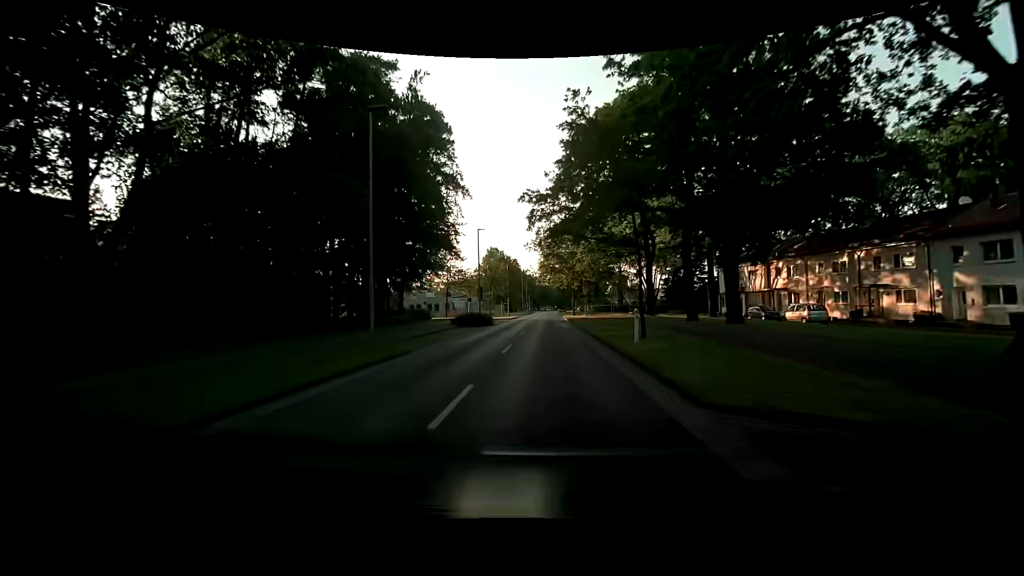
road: tertiary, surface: asphalt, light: Day
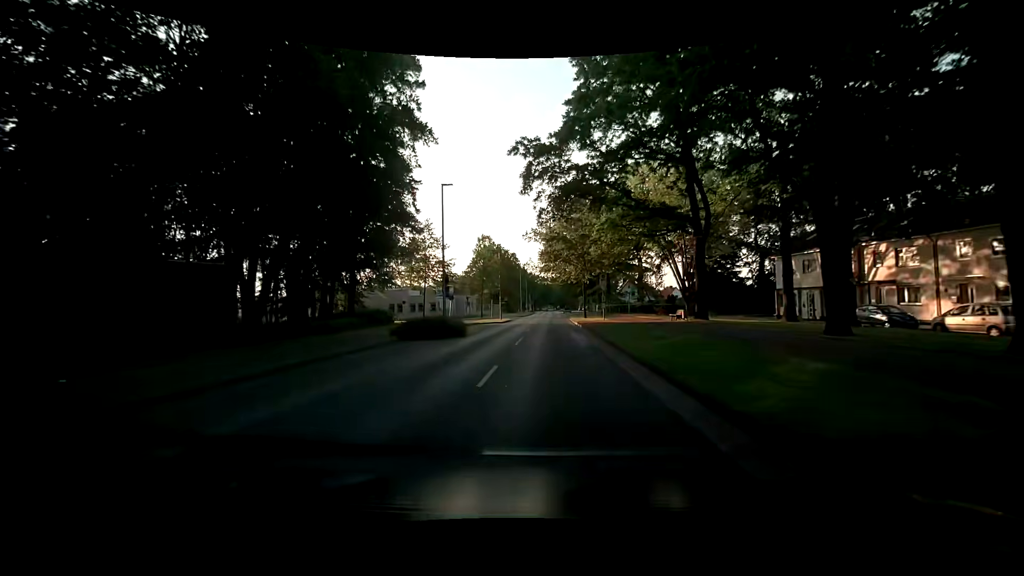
(0.0, +15.3) m; 0°
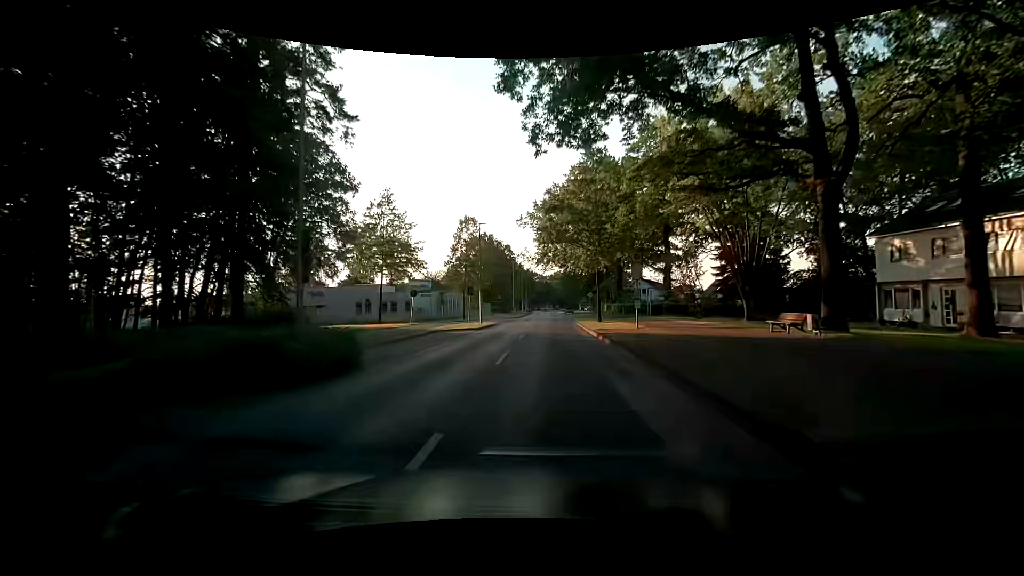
(0.0, +15.3) m; 0°
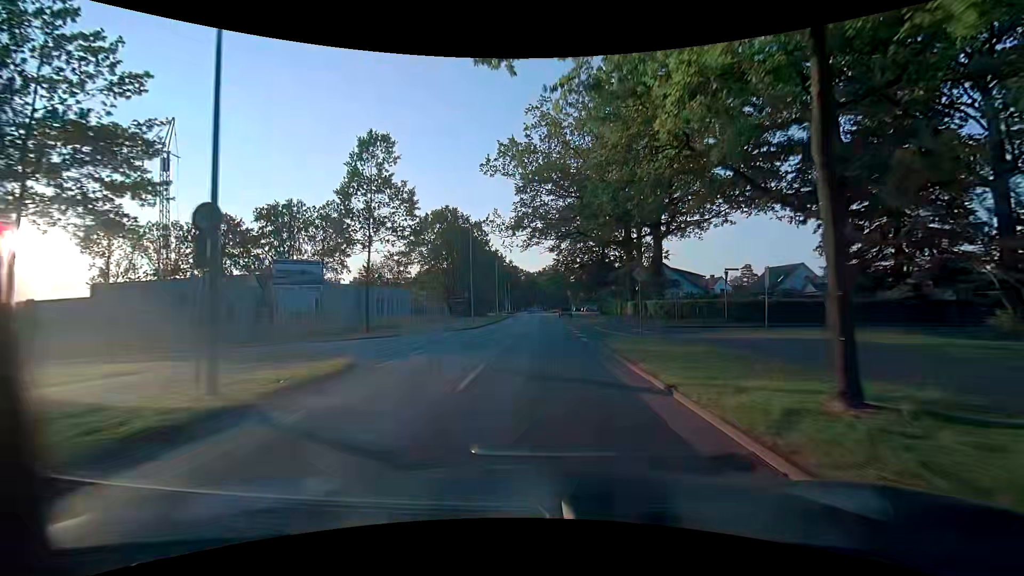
(+0.3, +30.6) m; +1°
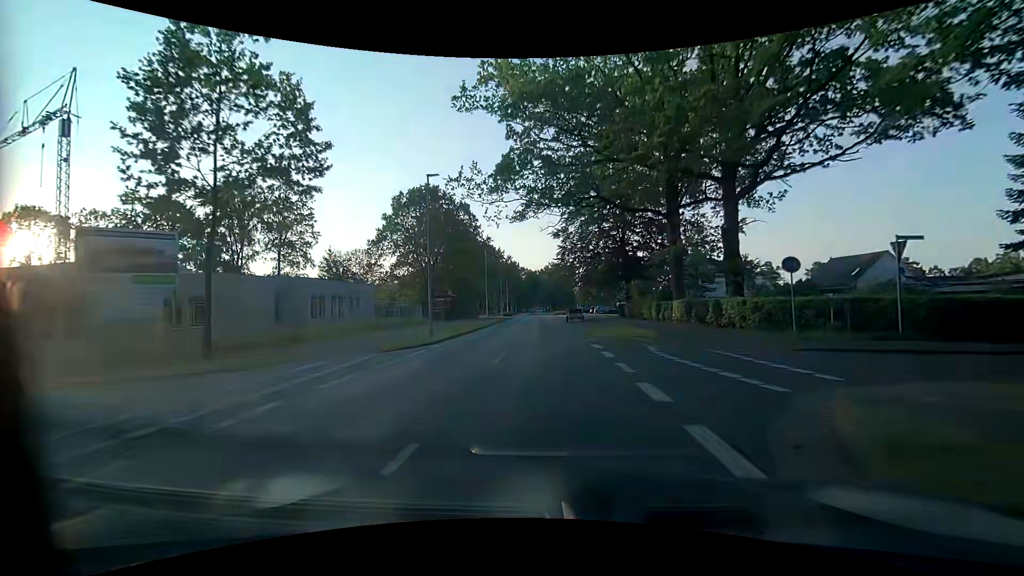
(0.0, +15.3) m; 0°
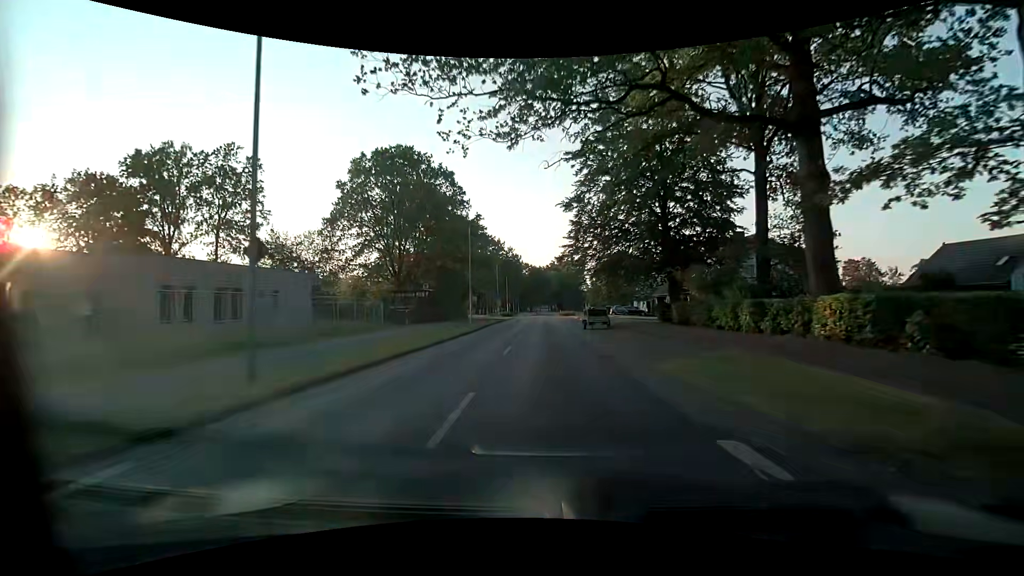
(0.0, +15.3) m; -1°
(0, +10) (0, +20) (0, +30) (0, +40) (0, +50) (0, +60) (0, +70) (+1, +80) (+1, +90) (+1, +100) m
